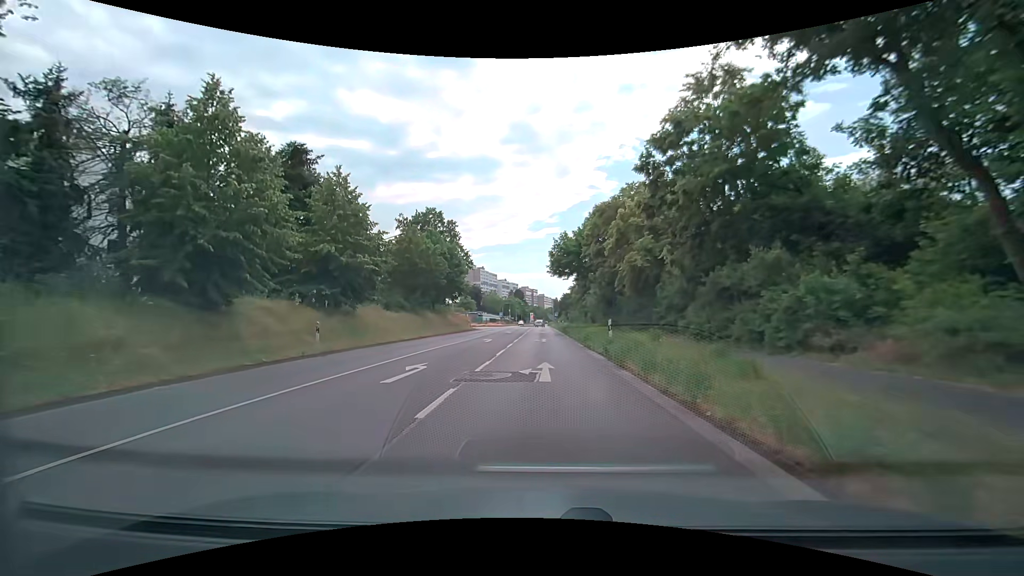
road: secondary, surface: asphalt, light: Day
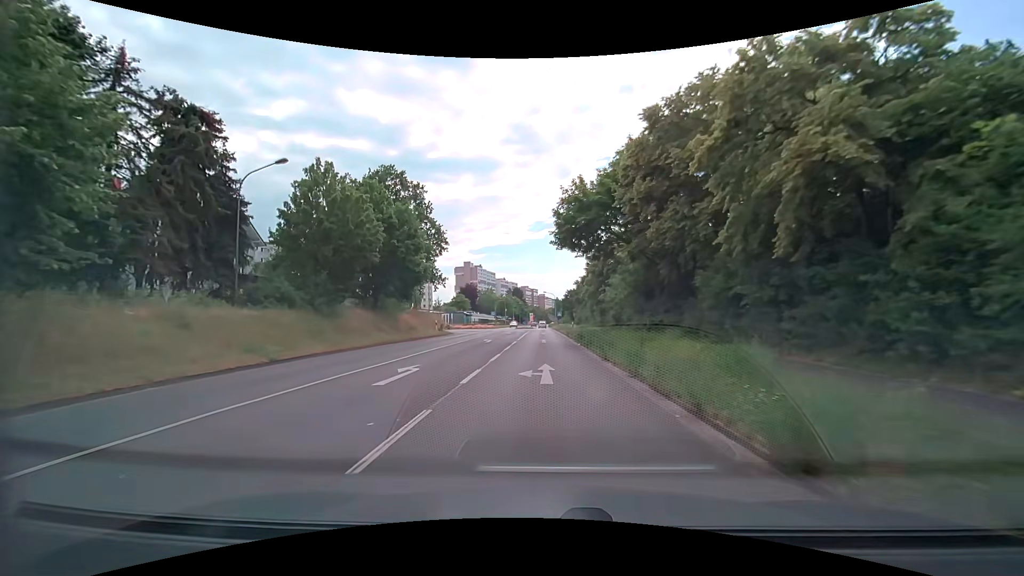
(-0.1, +20.3) m; 0°
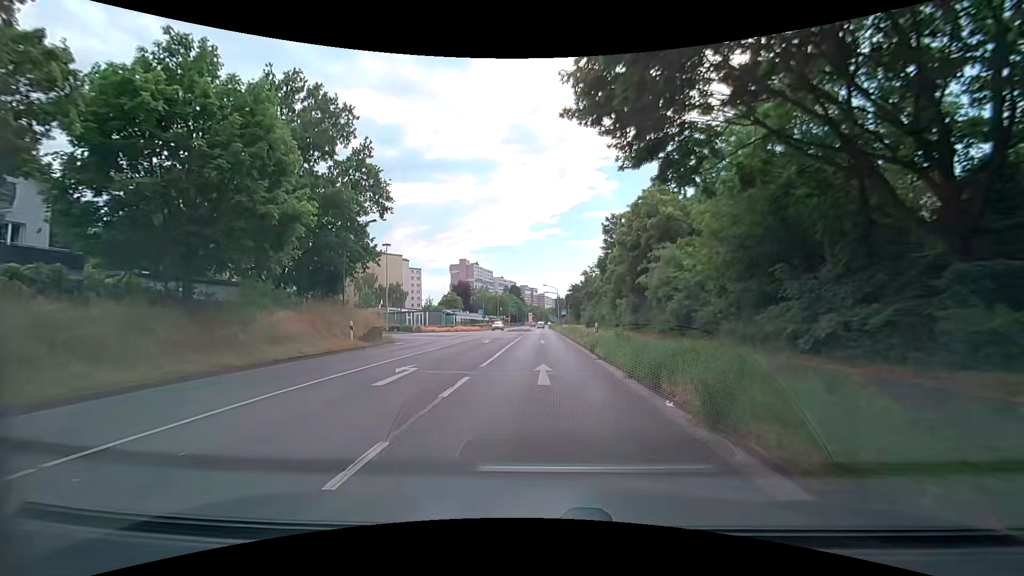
(-0.2, +20.2) m; 0°
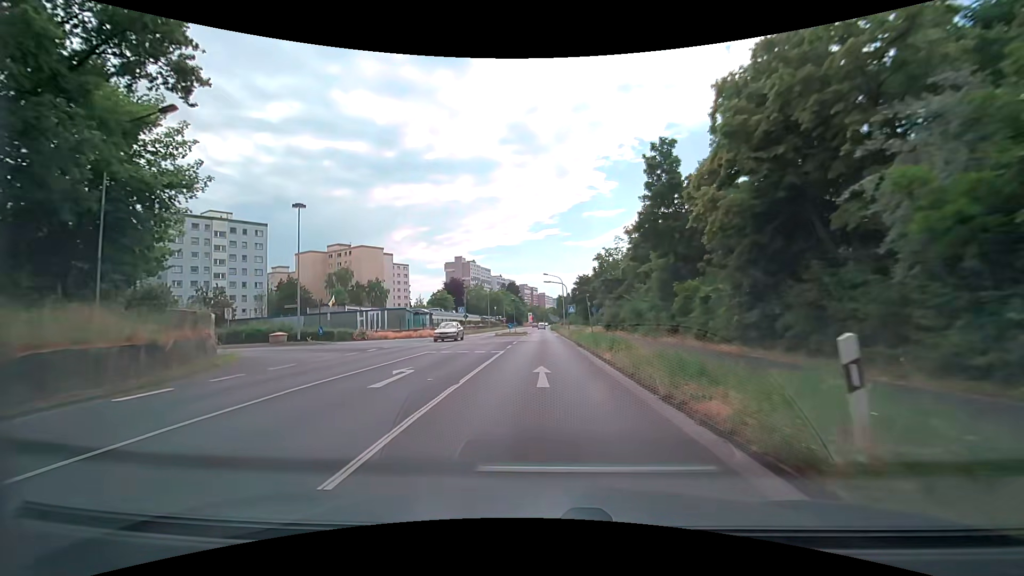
(-0.1, +20.1) m; 0°
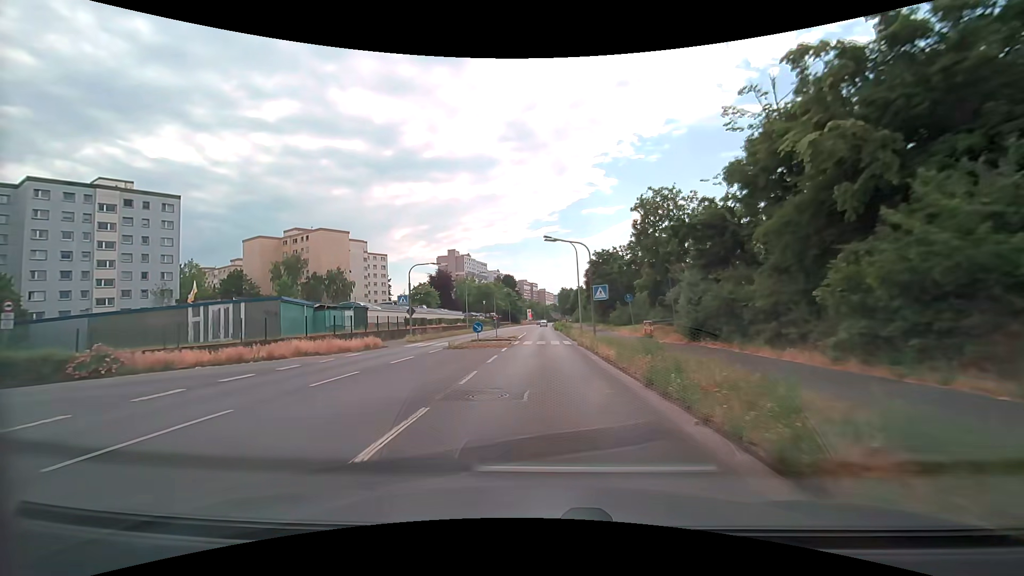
(-0.1, +26.6) m; 0°
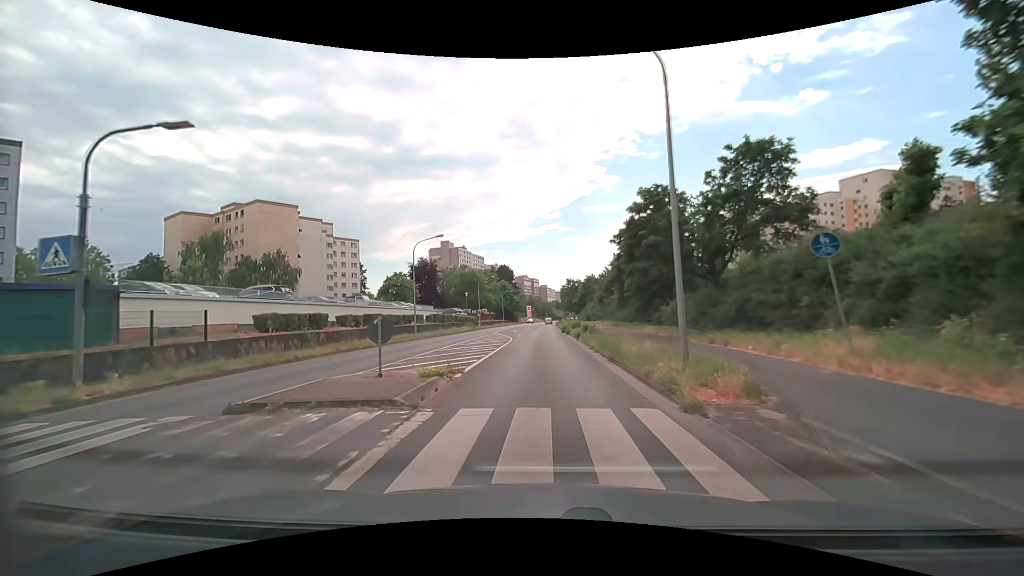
(0.0, +26.7) m; 0°
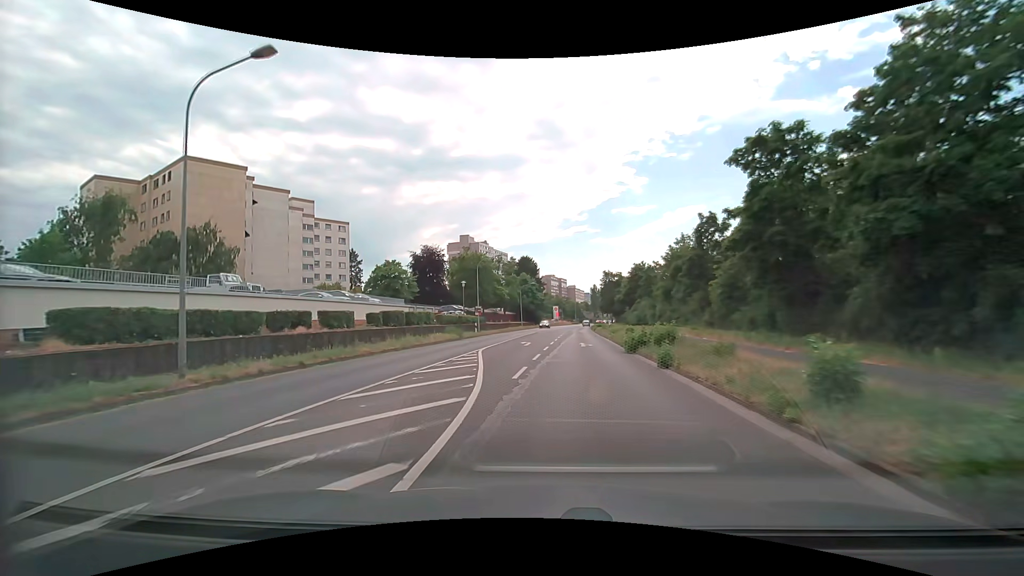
(-0.7, +26.7) m; -4°
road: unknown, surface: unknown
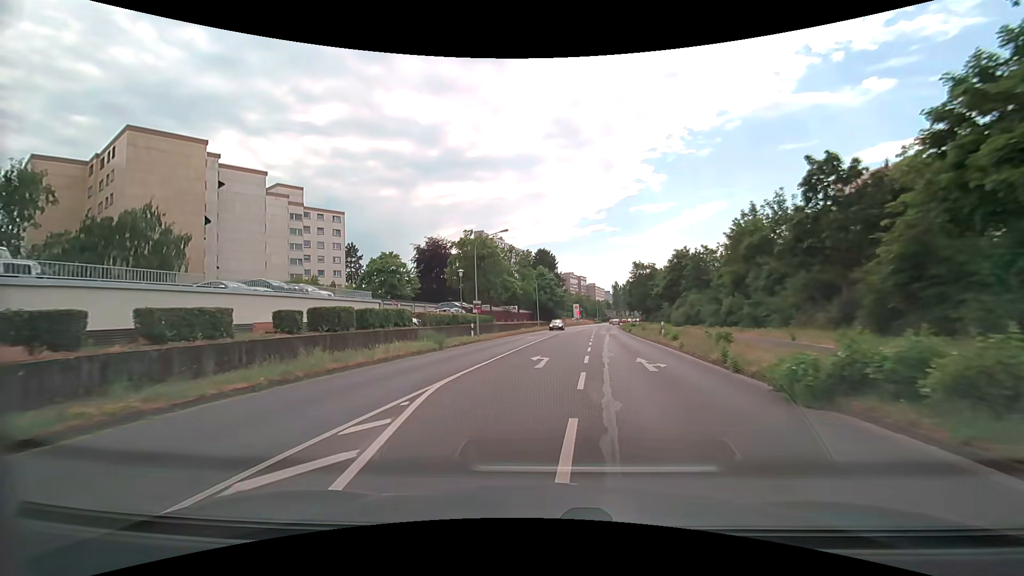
(-0.2, +13.3) m; -2°
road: secondary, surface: asphalt
(0, +10) (0, +20) (+1, +30) (+2, +40) (+3, +50) (+4, +60) (+5, +70) (+6, +80) (+7, +90) (+9, +100) m
